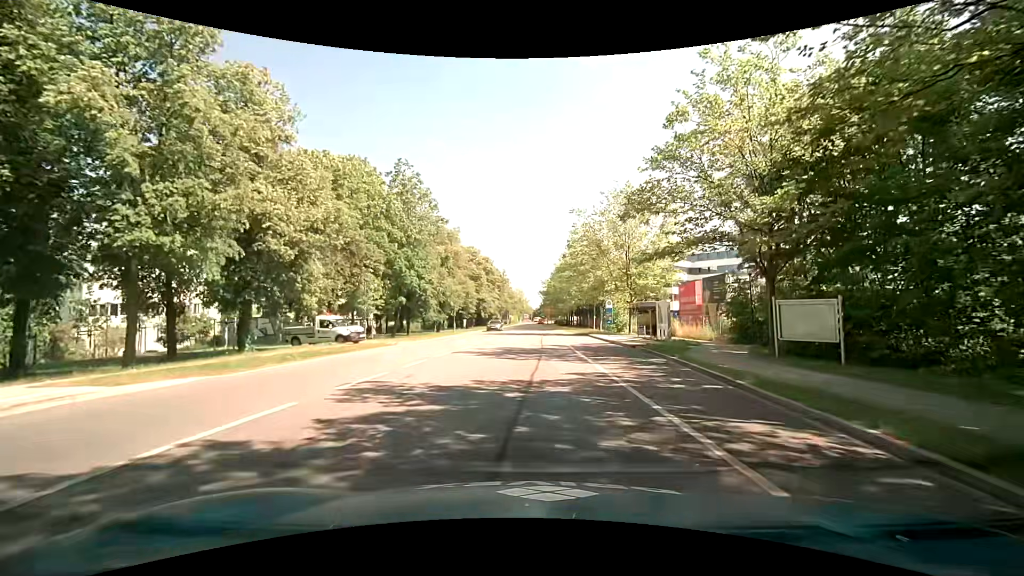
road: tertiary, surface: asphalt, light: Day
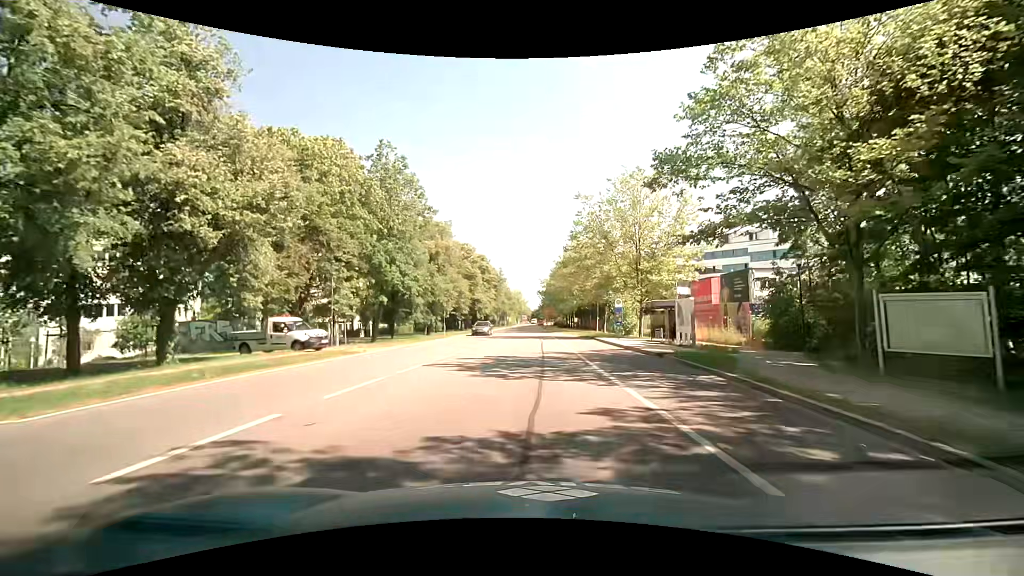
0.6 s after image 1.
(0.0, +5.3) m; 0°
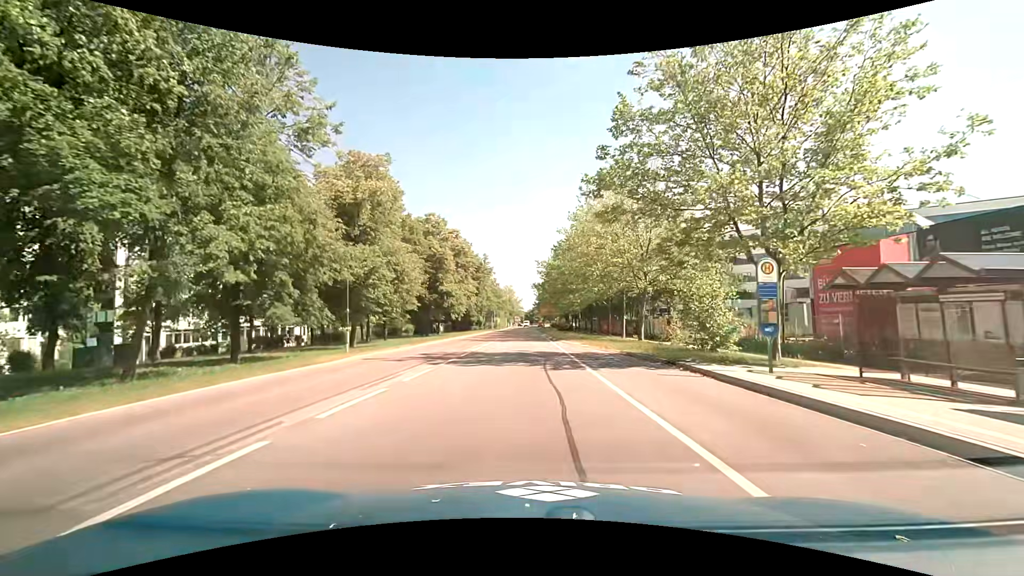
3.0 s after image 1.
(+0.1, +24.3) m; 0°
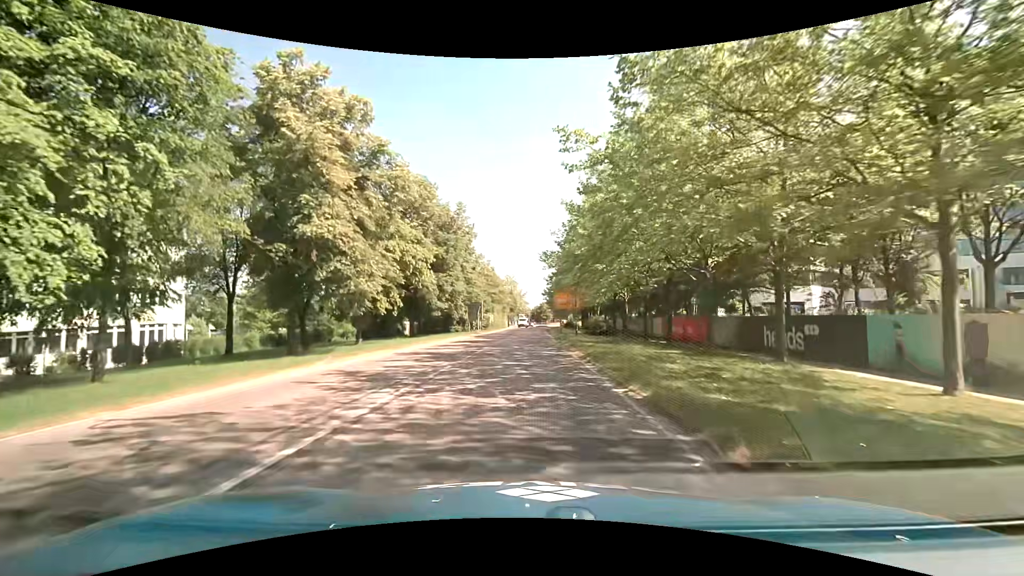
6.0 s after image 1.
(0.0, +35.8) m; -1°
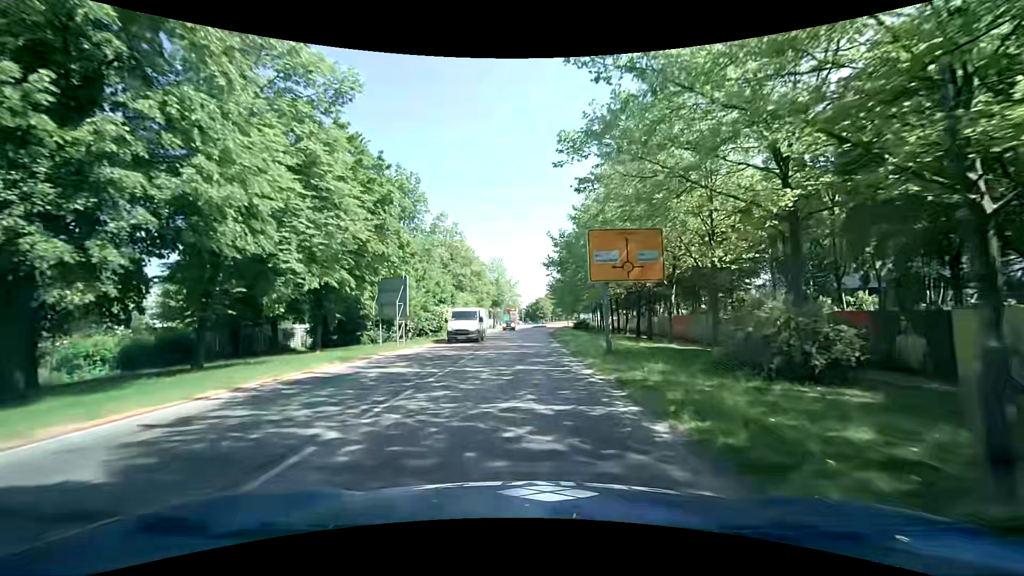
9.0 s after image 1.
(+0.6, +36.8) m; +1°
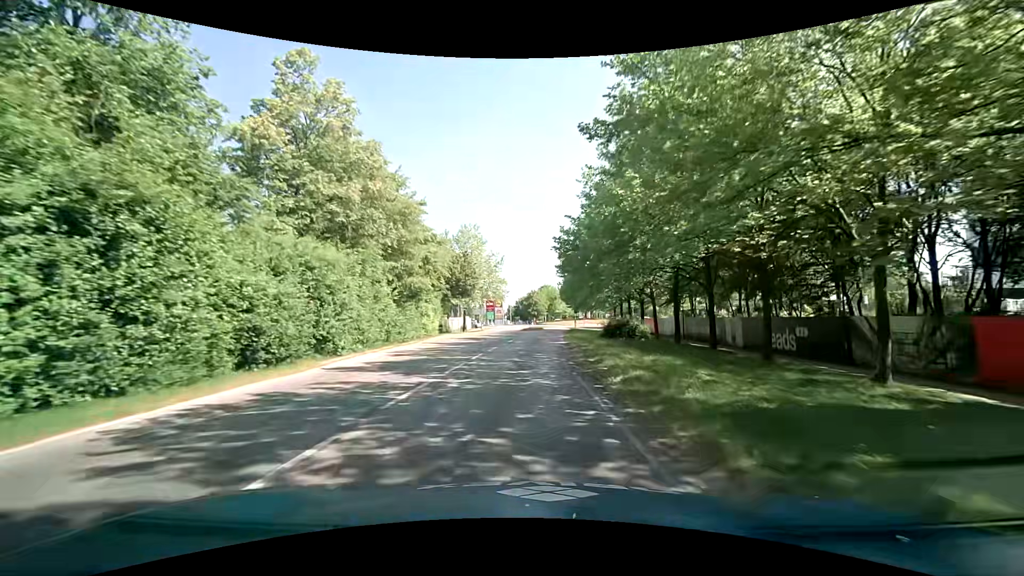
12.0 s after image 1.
(+0.5, +36.2) m; +1°
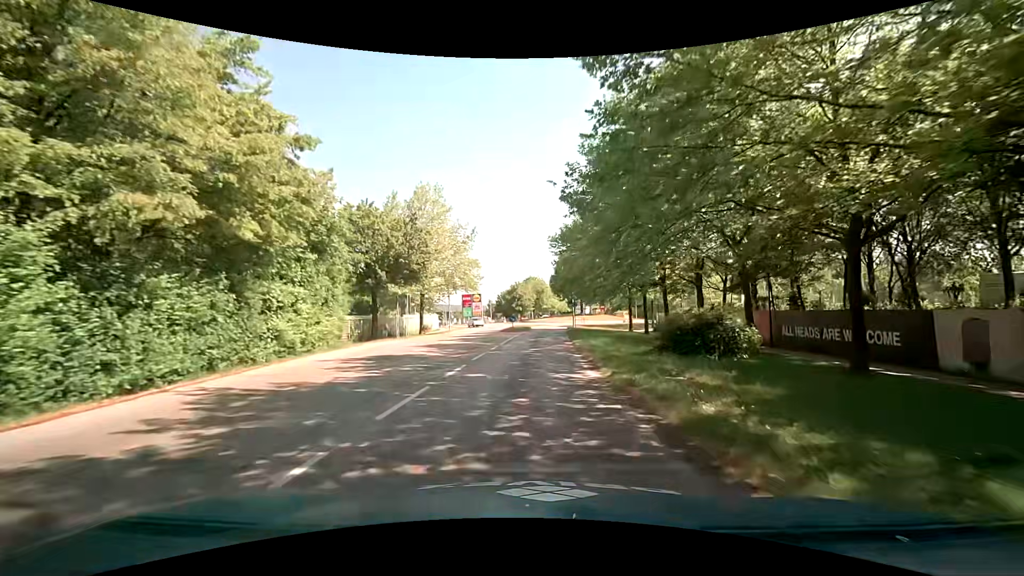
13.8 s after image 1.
(+0.2, +19.4) m; +2°
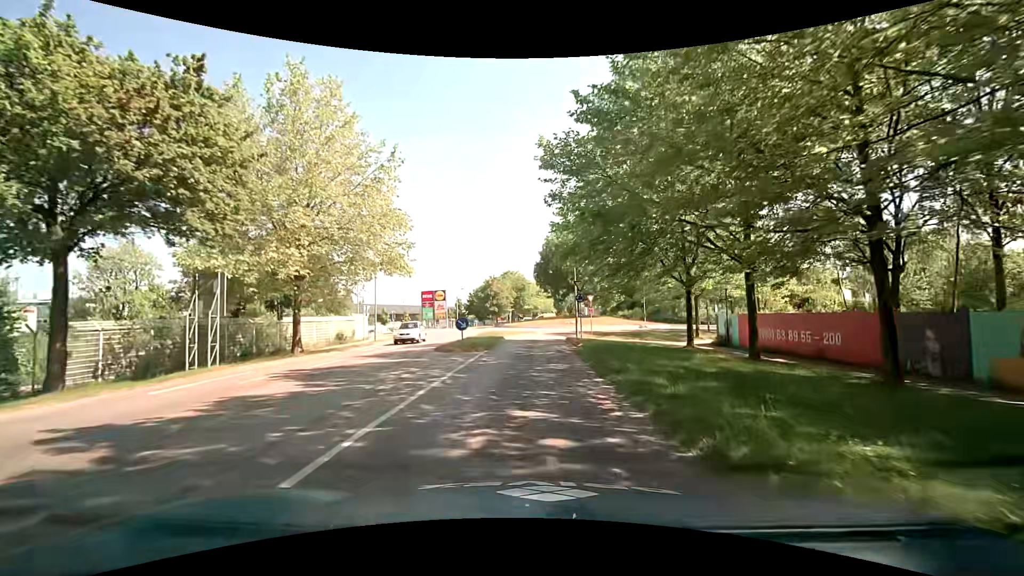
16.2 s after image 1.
(+0.2, +23.4) m; +2°
(0, +10) (0, +20) (0, +30) (+1, +40) (+8, +47) (+17, +52) (+21, +60) (+20, +70) (+13, +77) (+7, +85) m
